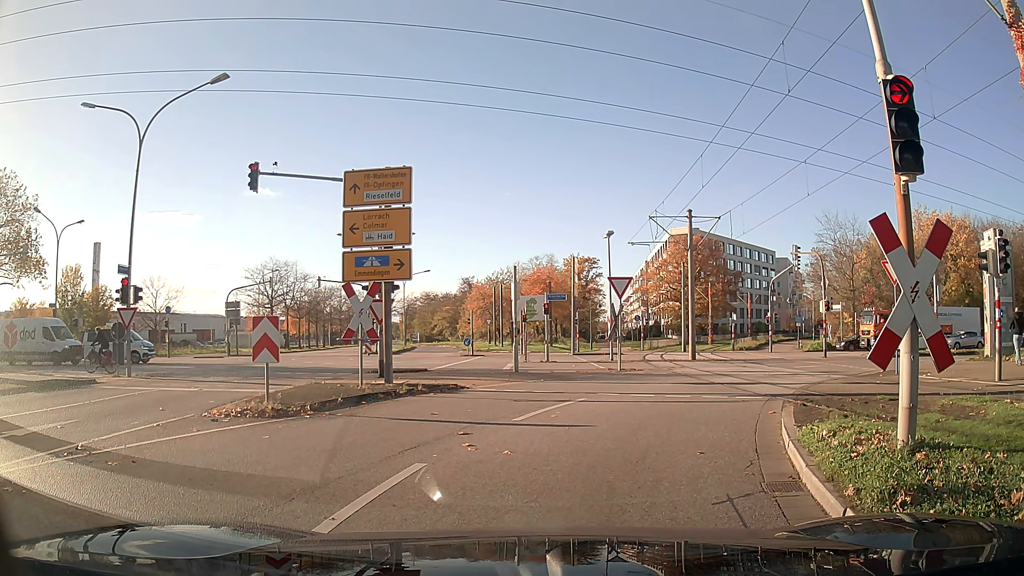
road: tertiary_link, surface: asphalt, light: Day
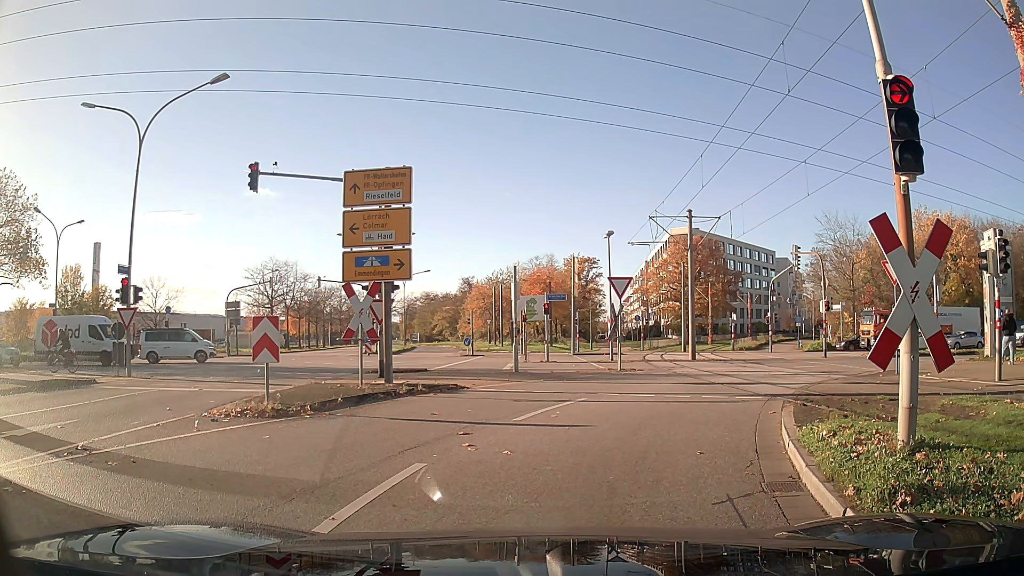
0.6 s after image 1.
(0.0, 0.0) m; 0°
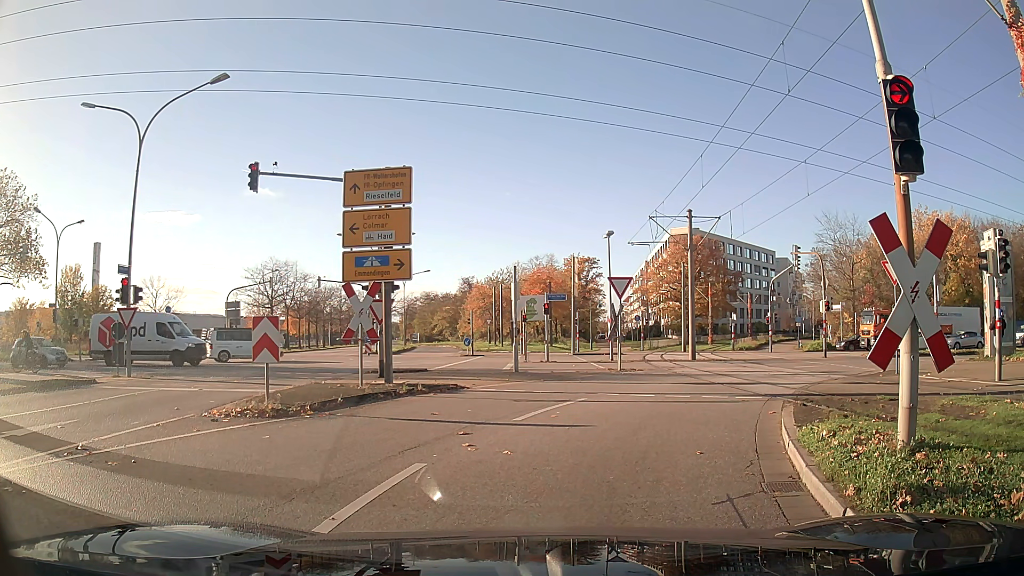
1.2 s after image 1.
(0.0, 0.0) m; 0°
